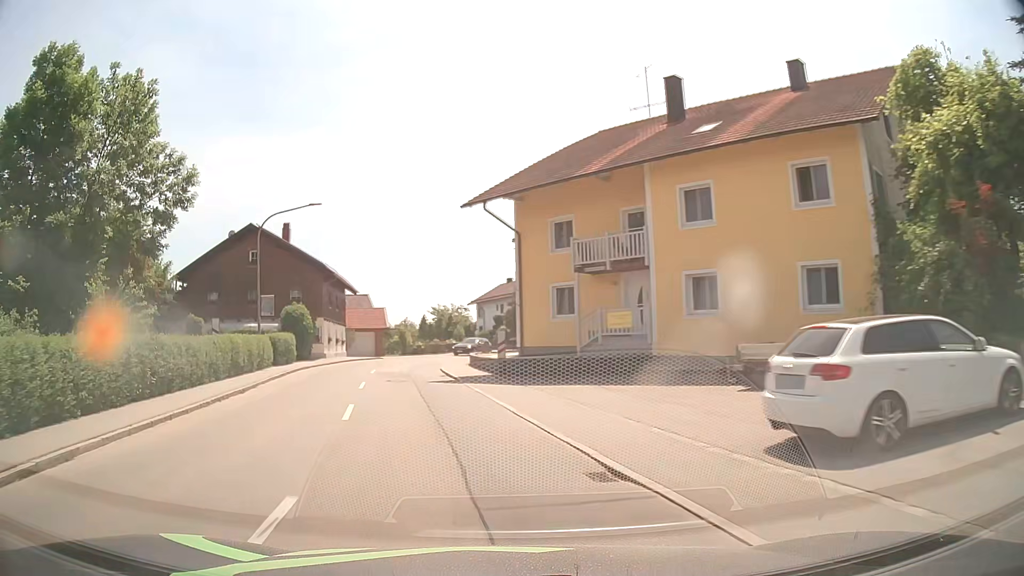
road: secondary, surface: asphalt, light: Day
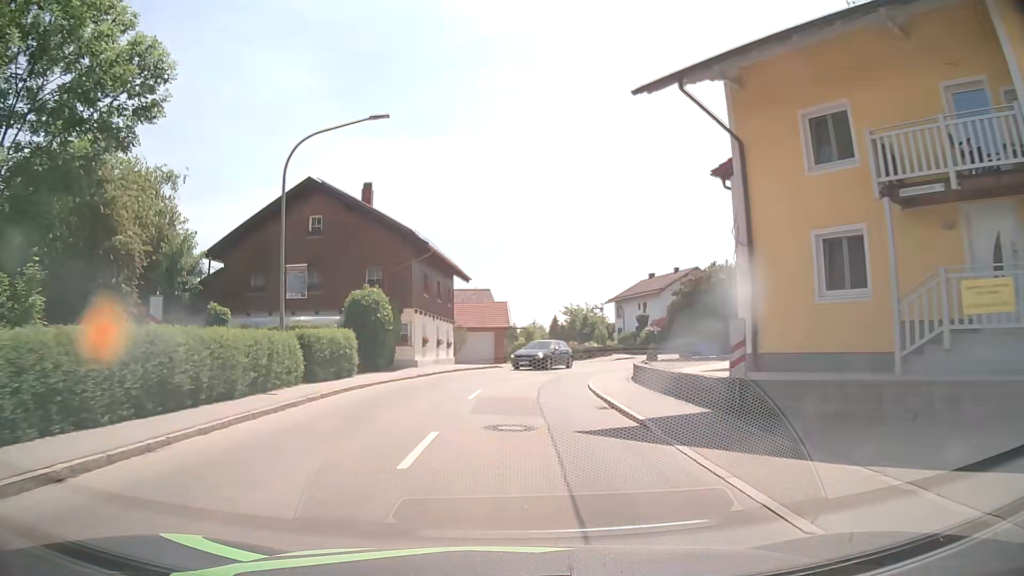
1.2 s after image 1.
(-1.7, +13.0) m; -12°
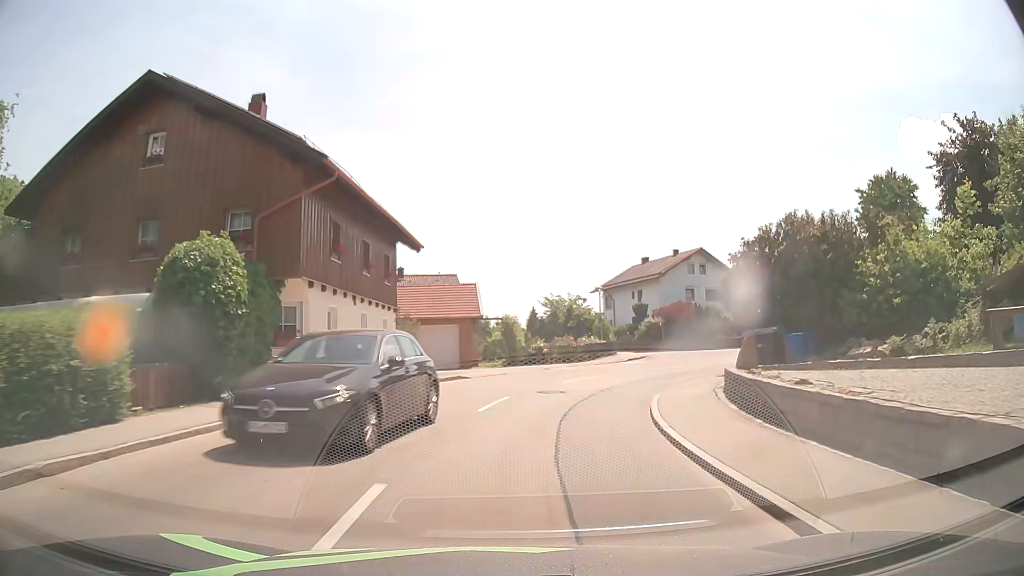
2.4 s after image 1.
(+0.1, +12.9) m; +2°
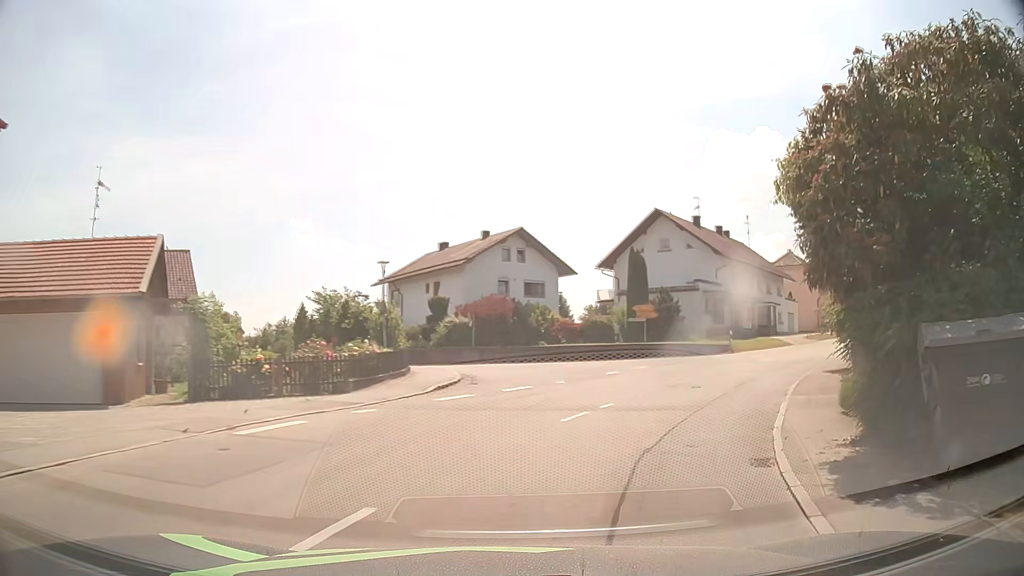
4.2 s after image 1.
(+1.9, +17.1) m; +17°
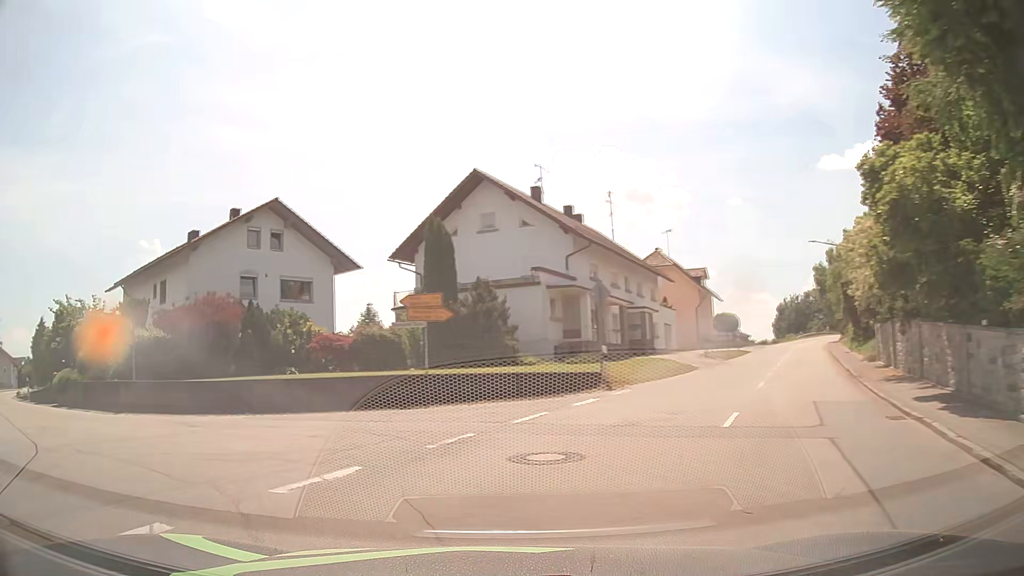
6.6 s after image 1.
(+5.2, +18.1) m; +15°
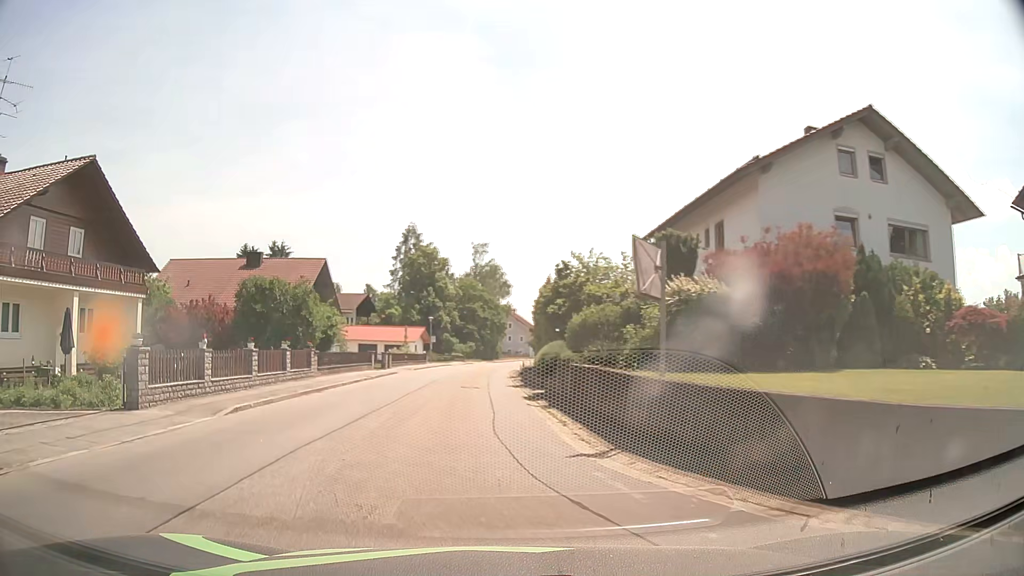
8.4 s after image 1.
(-5.2, +11.4) m; -47°
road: tertiary
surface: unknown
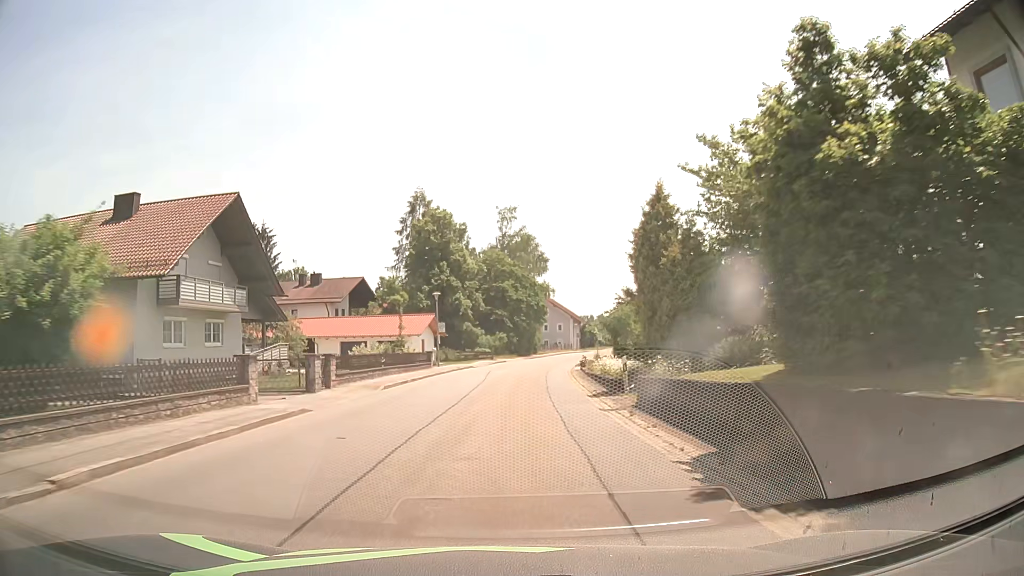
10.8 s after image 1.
(-1.6, +24.7) m; -3°
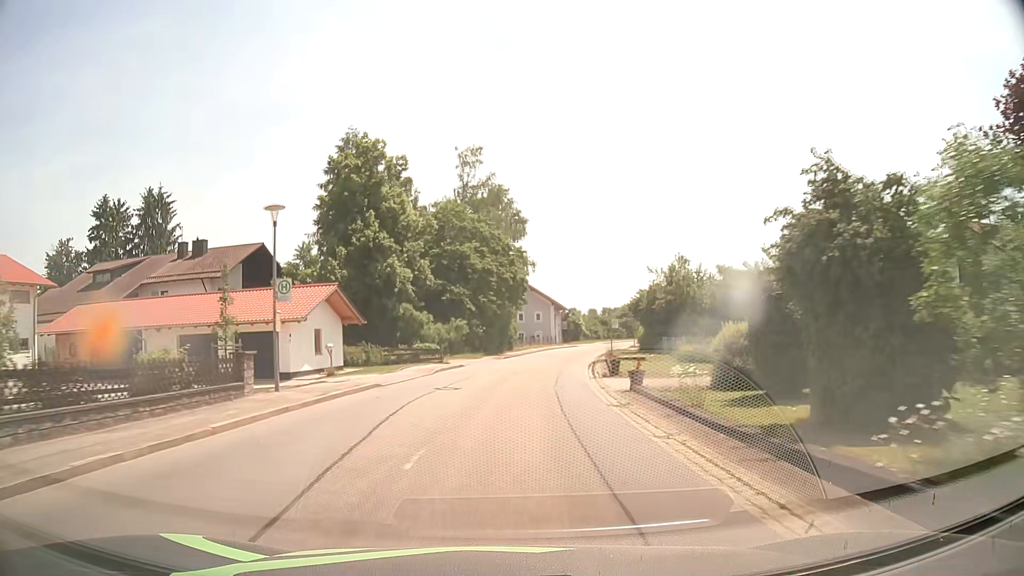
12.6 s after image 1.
(+0.4, +25.0) m; +2°
(0, +10) (+1, +20) (+1, +30) (+3, +40) (+4, +50) (+6, +60) (+8, +69) (+11, +79) (+14, +89) (+17, +98) m
